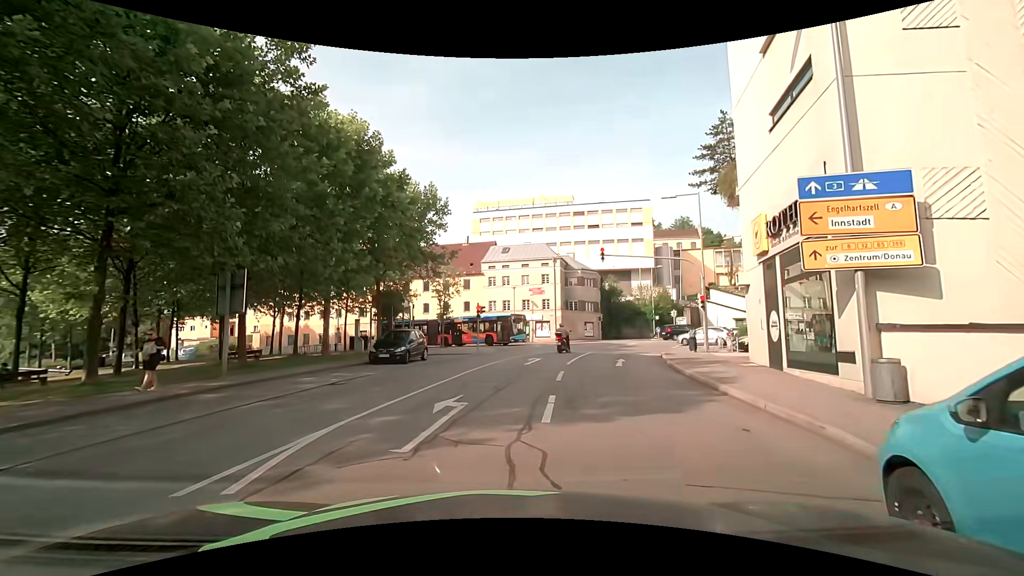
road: residential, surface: asphalt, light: Day
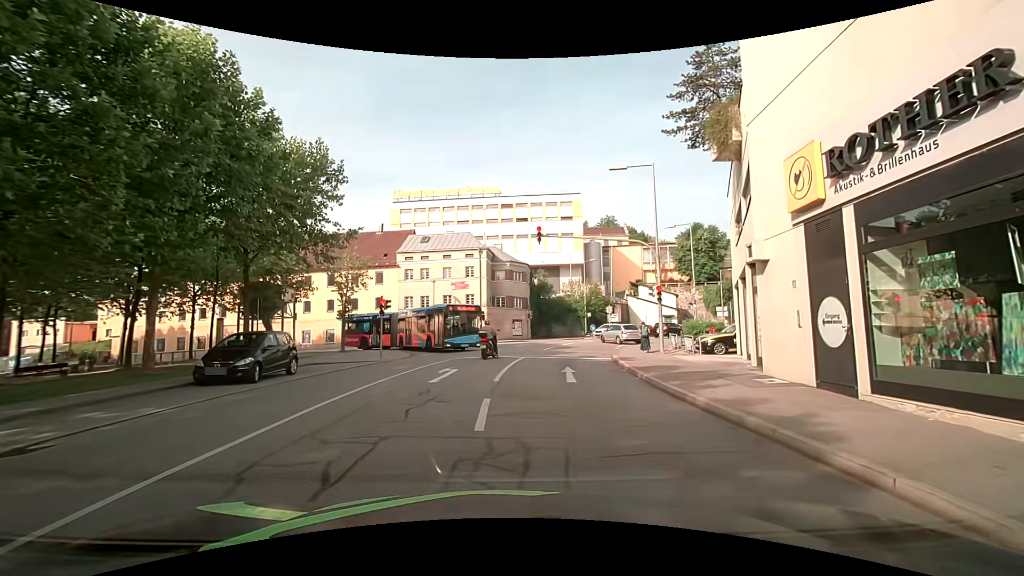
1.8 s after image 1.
(+0.5, +6.7) m; +7°
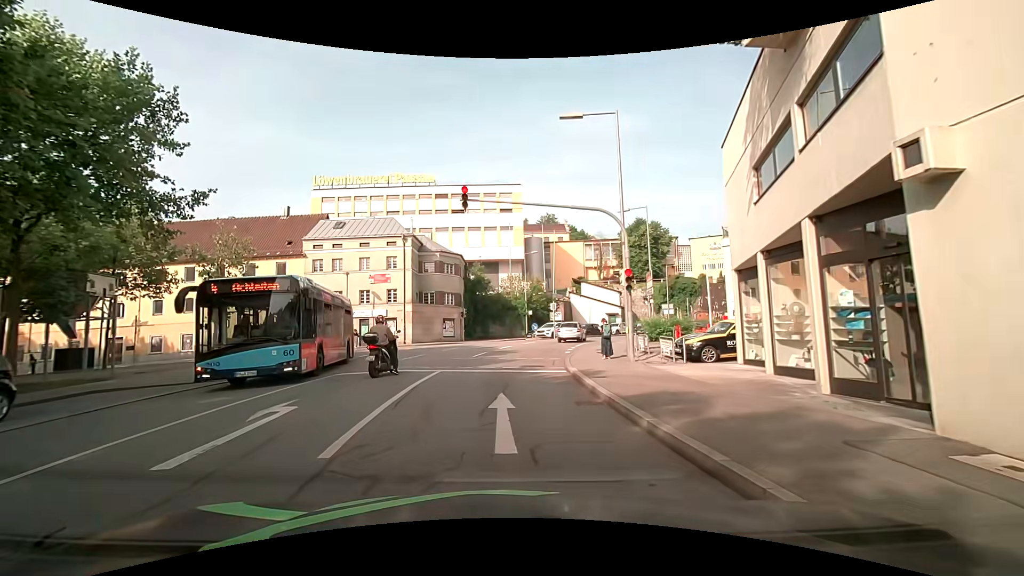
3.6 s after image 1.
(+0.7, +7.2) m; +7°
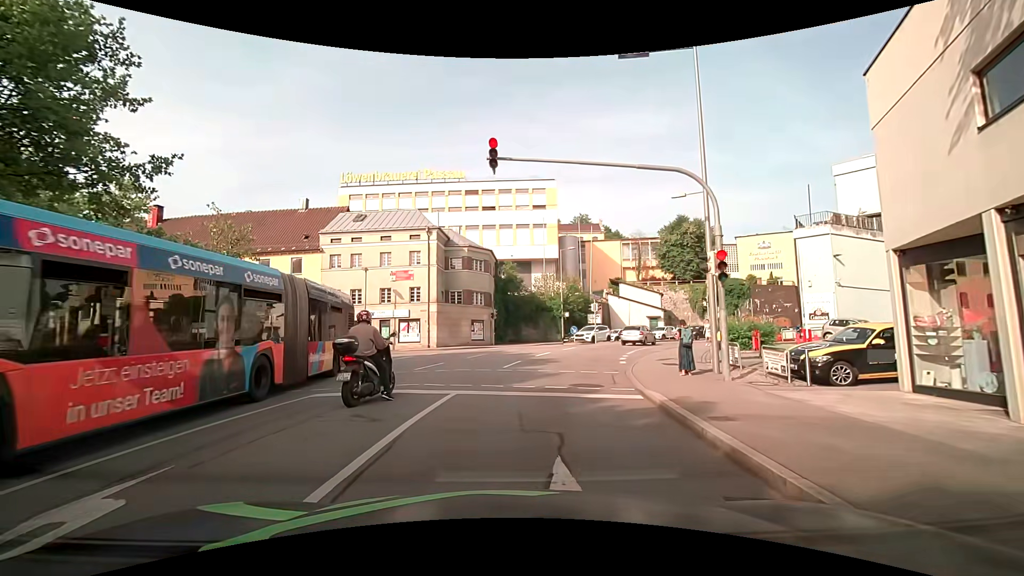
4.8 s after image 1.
(-0.1, +4.8) m; -3°
